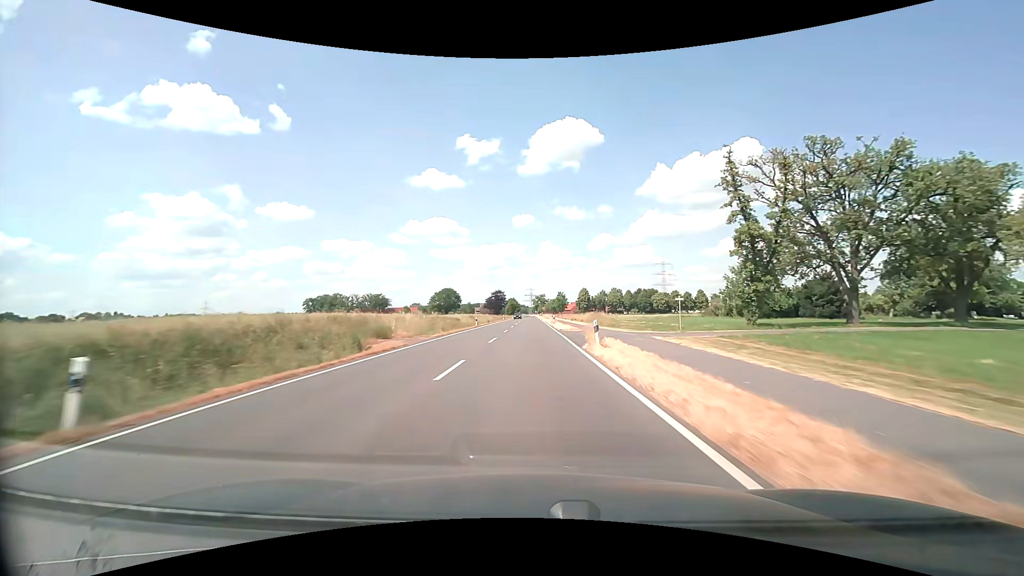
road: secondary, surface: asphalt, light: Day
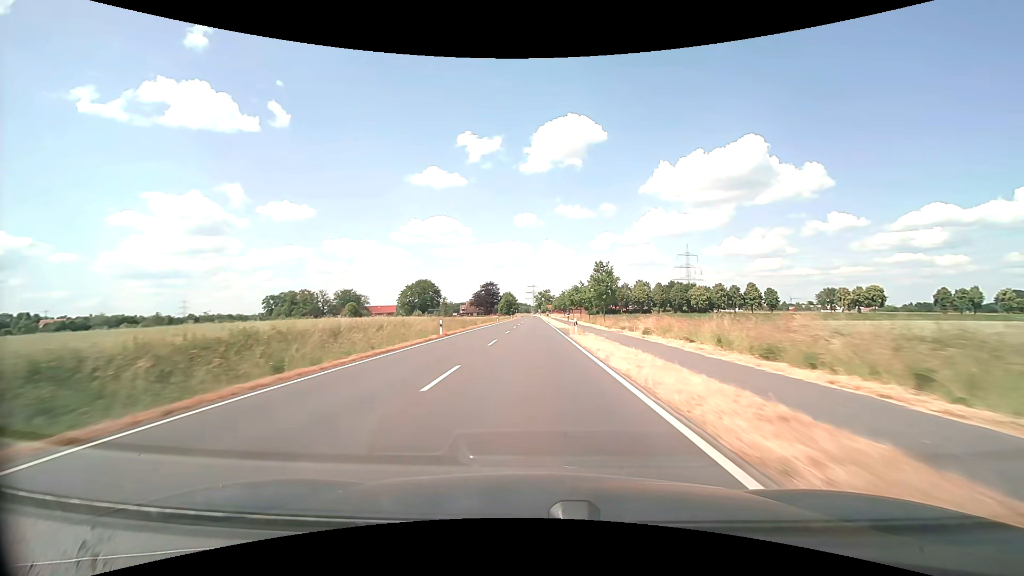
(-0.3, +73.5) m; 0°
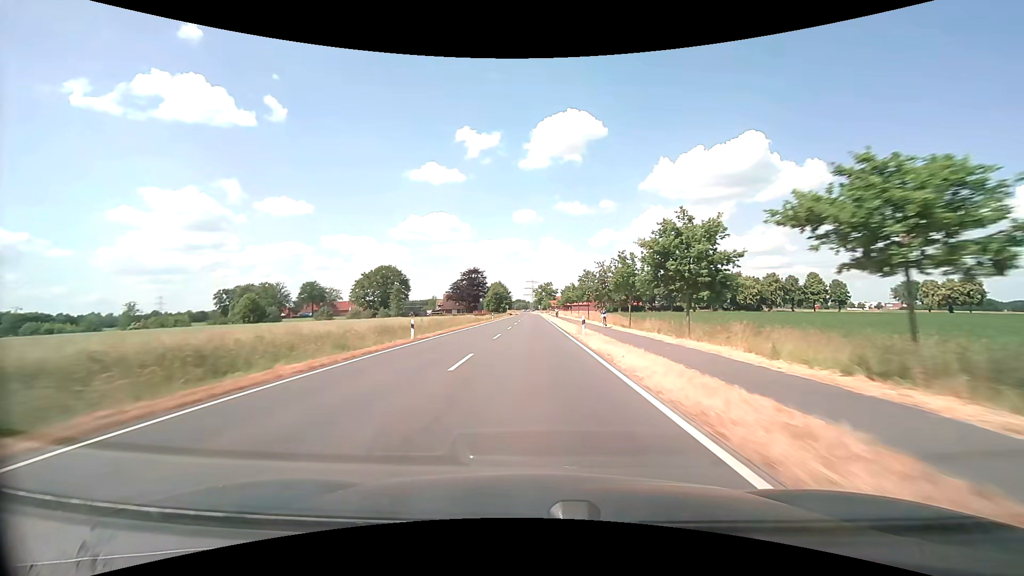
(0.0, +57.8) m; 0°
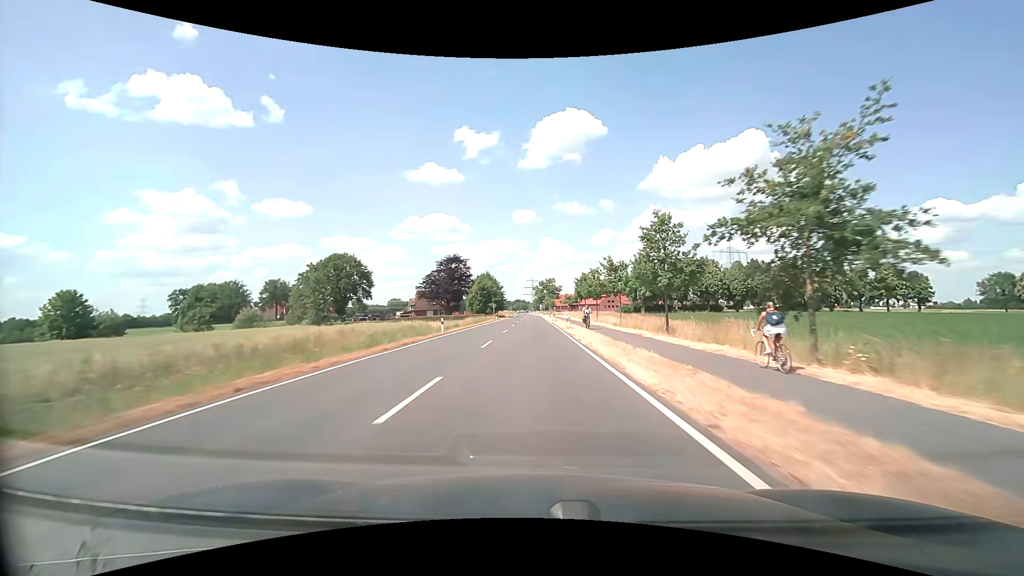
(0.0, +40.9) m; 0°
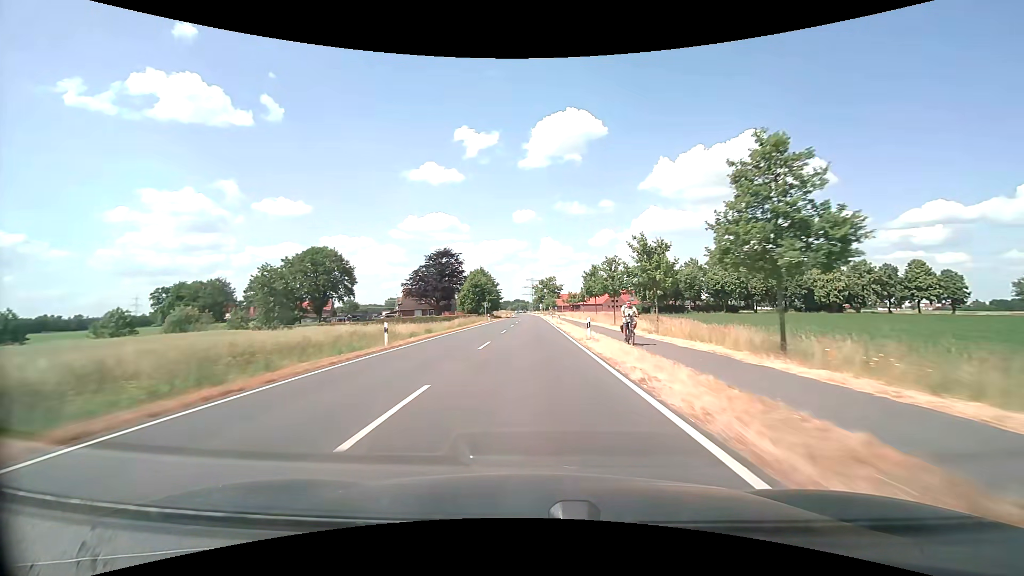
(0.0, +13.0) m; 0°
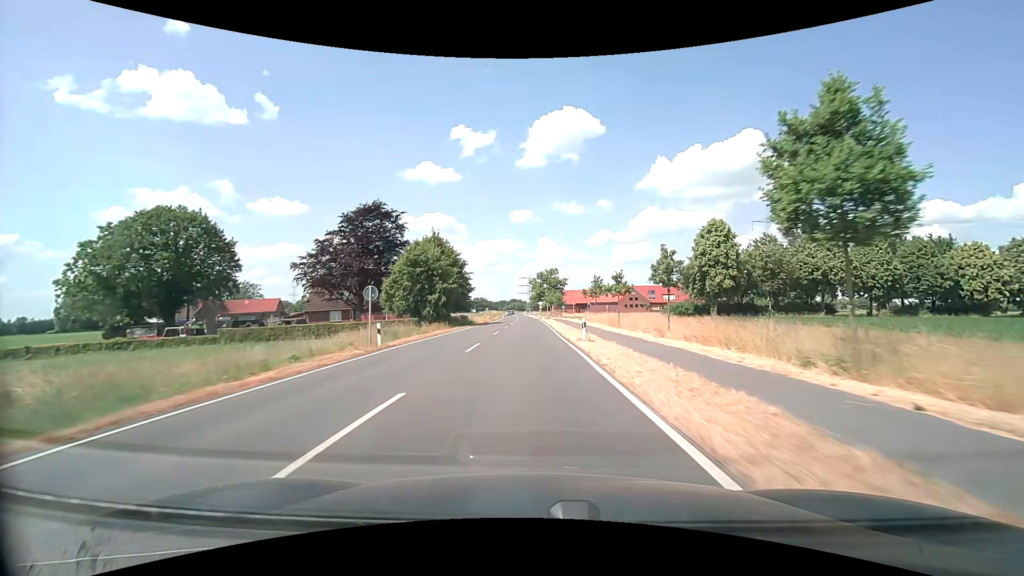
(+0.2, +48.6) m; 0°
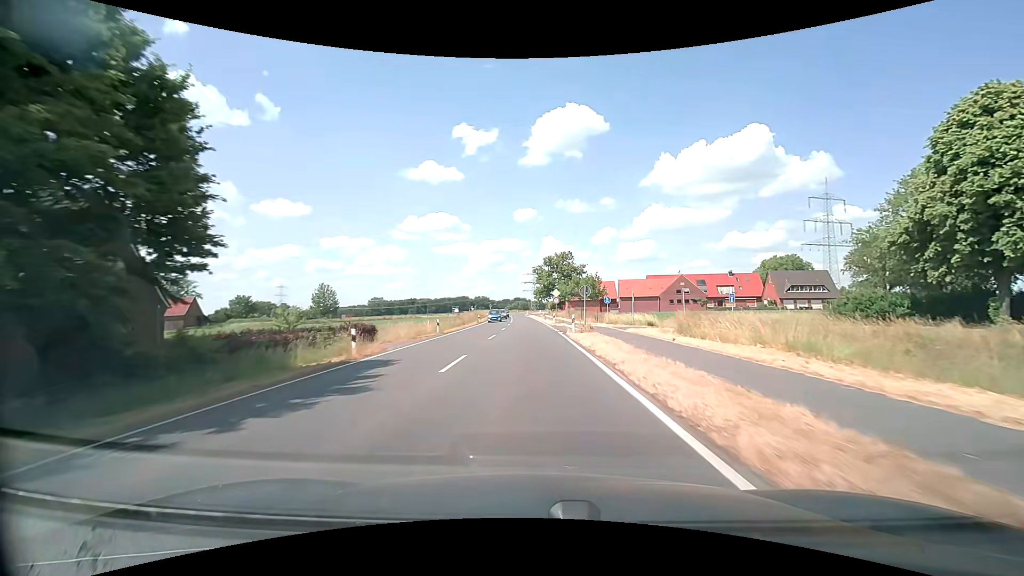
(-0.3, +53.1) m; -1°
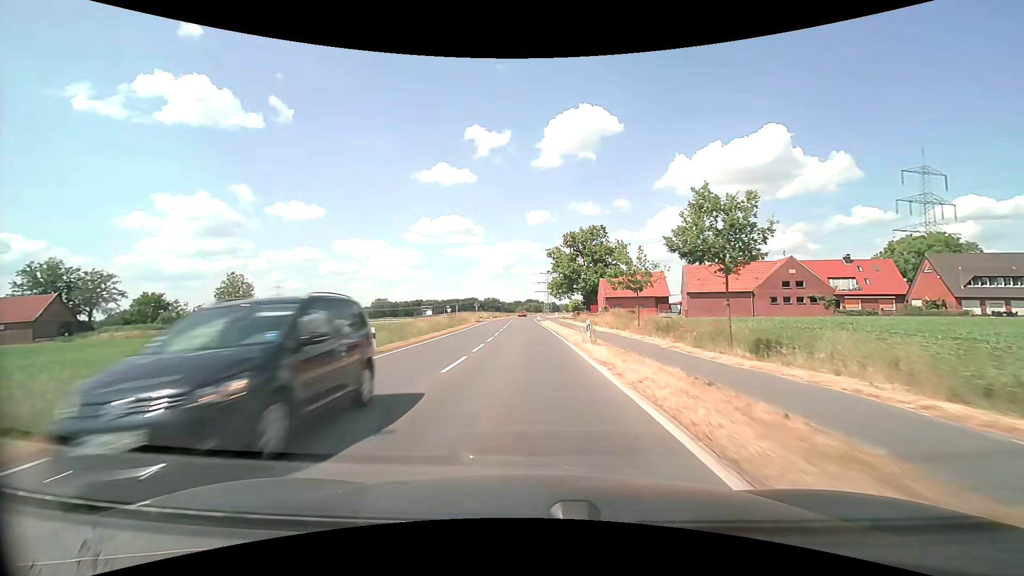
(-0.4, +47.7) m; -1°
(0, +10) (0, +20) (0, +30) (-1, +40) (-1, +50) (-1, +60) (-2, +70) (-2, +80) (-2, +90) (-1, +100) m
